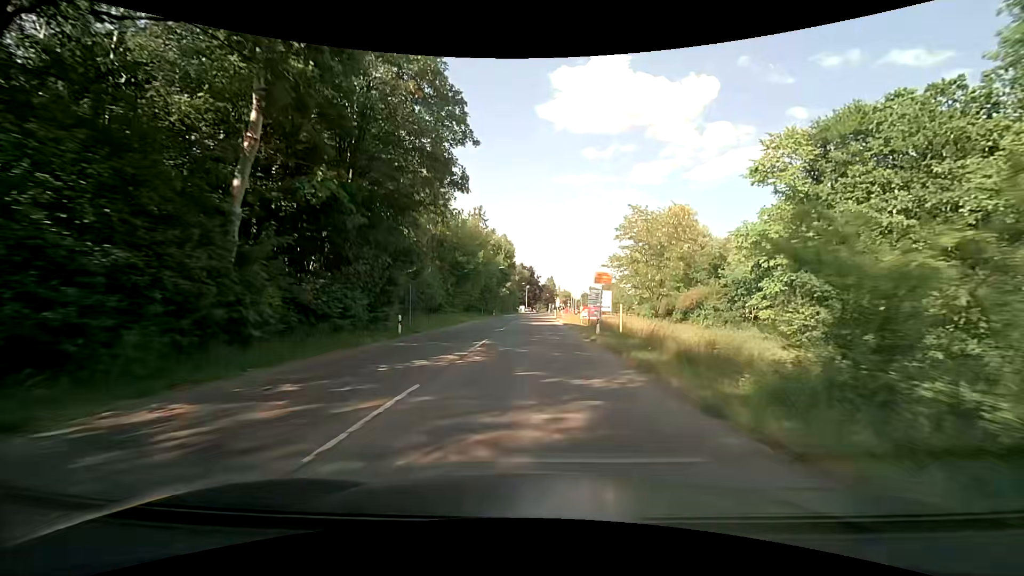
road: tertiary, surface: asphalt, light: Day
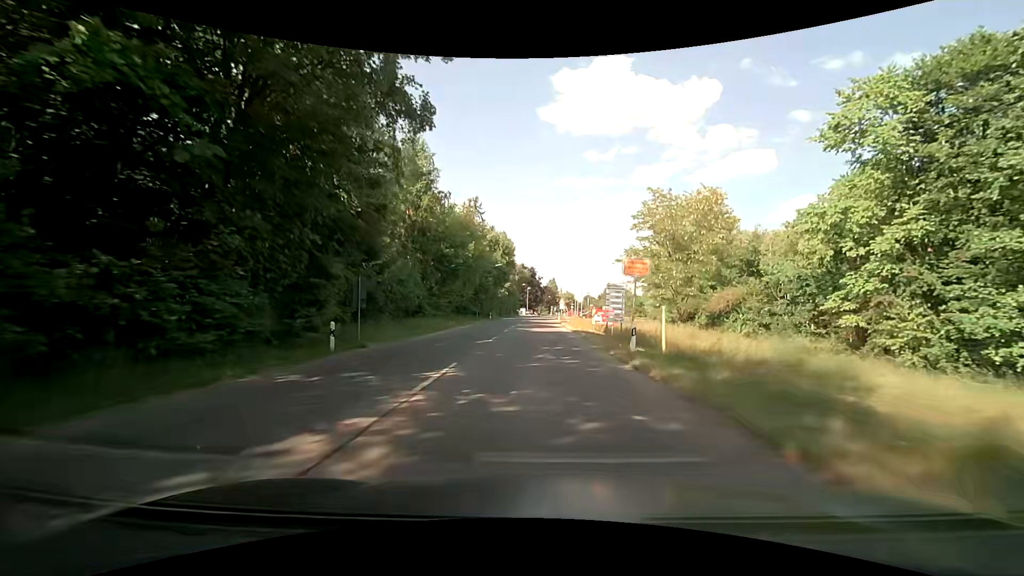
(0.0, +8.4) m; -1°
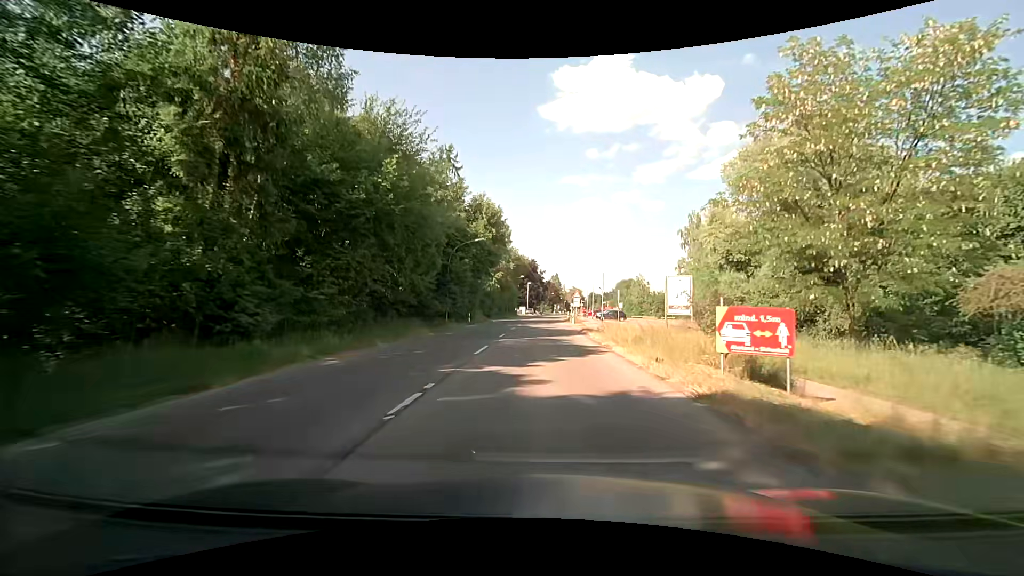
(0.0, +24.0) m; 0°
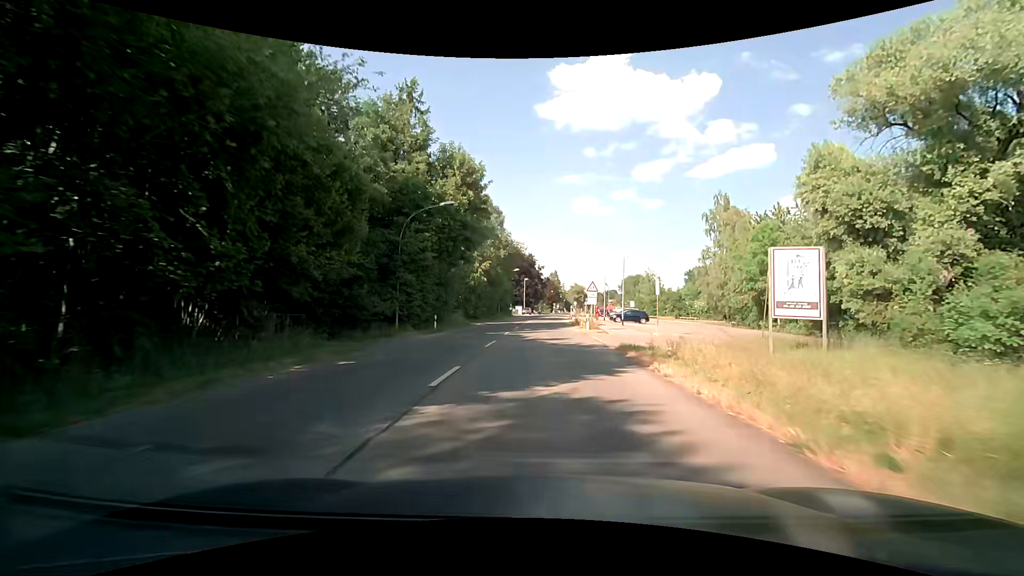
(0.0, +15.0) m; -1°
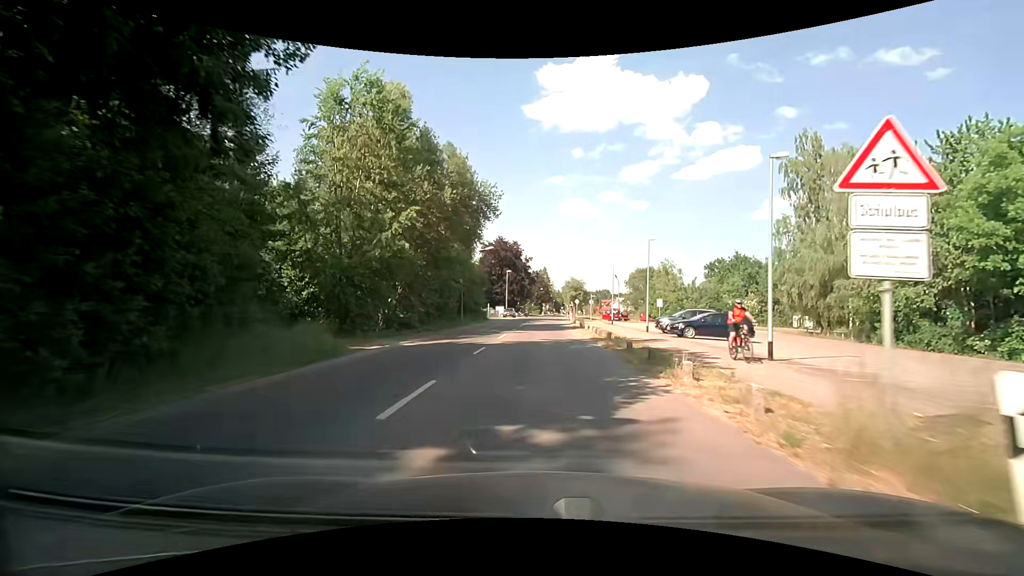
(+0.6, +28.8) m; +2°
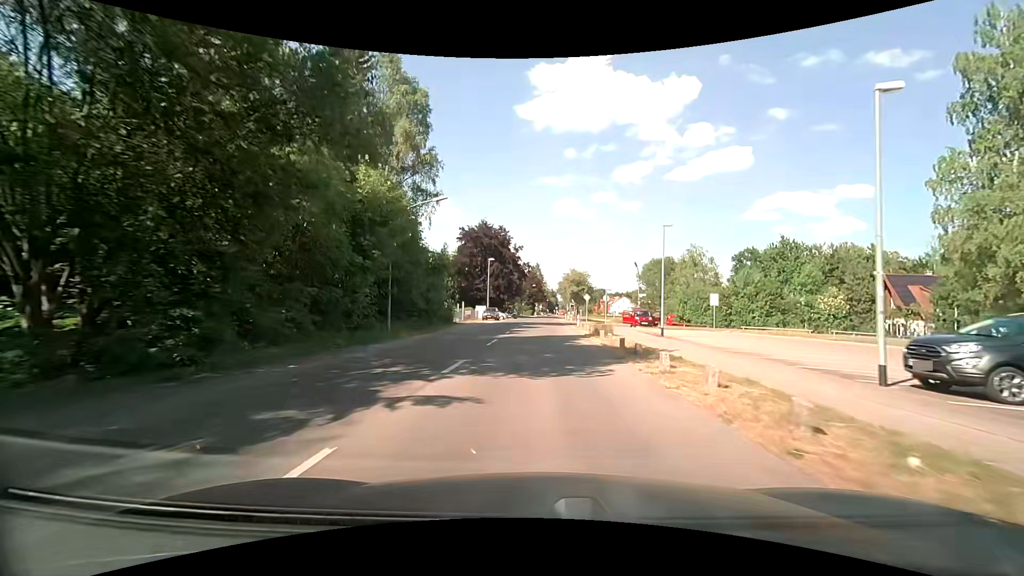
(+0.2, +22.5) m; 0°
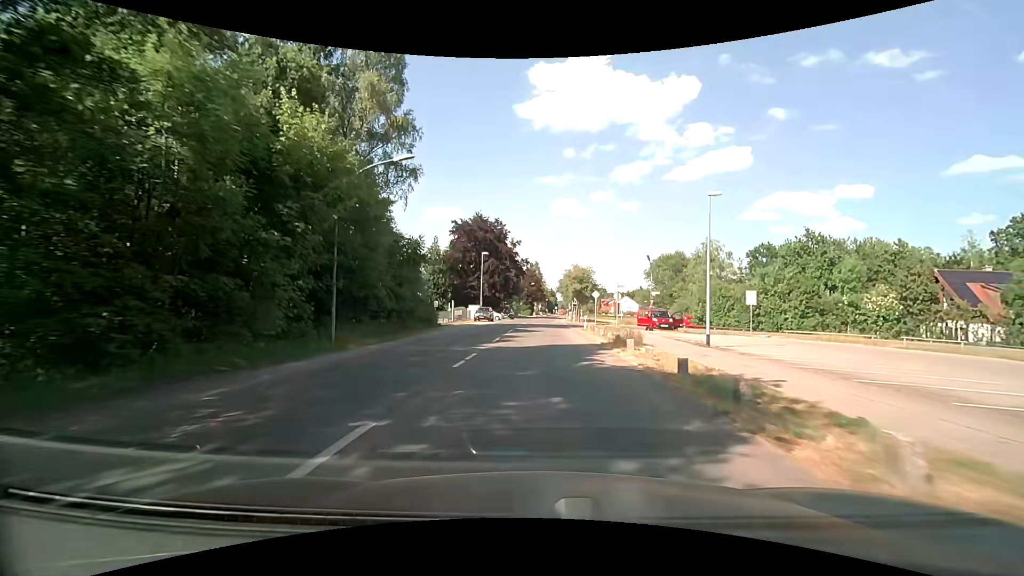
(+0.1, +7.4) m; 0°
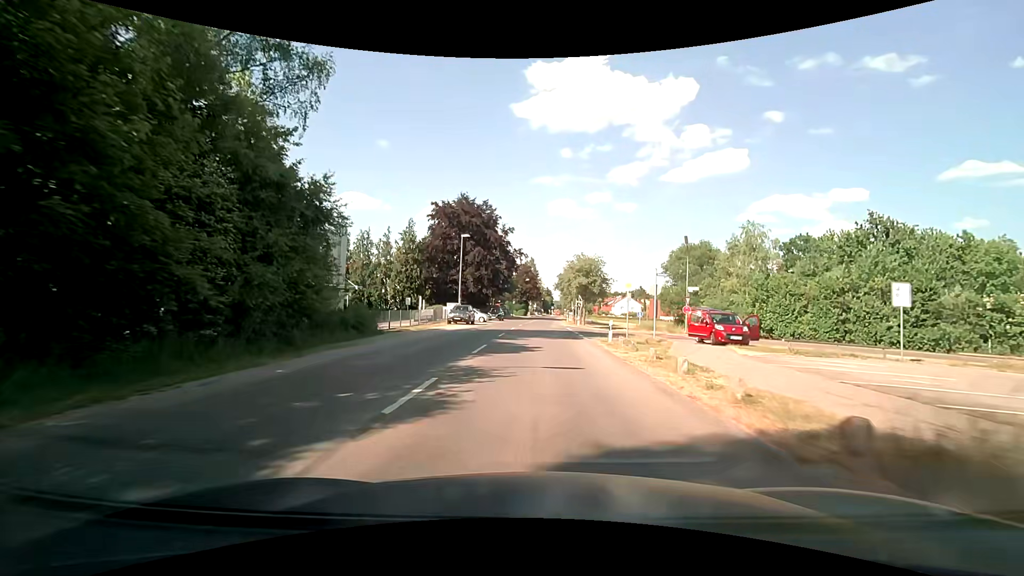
(+0.1, +14.5) m; +1°
(0, +10) (0, +20) (0, +30) (+1, +40) (+1, +50) (+1, +60) (+2, +70) (+2, +80) (+2, +90) (+3, +100) m
